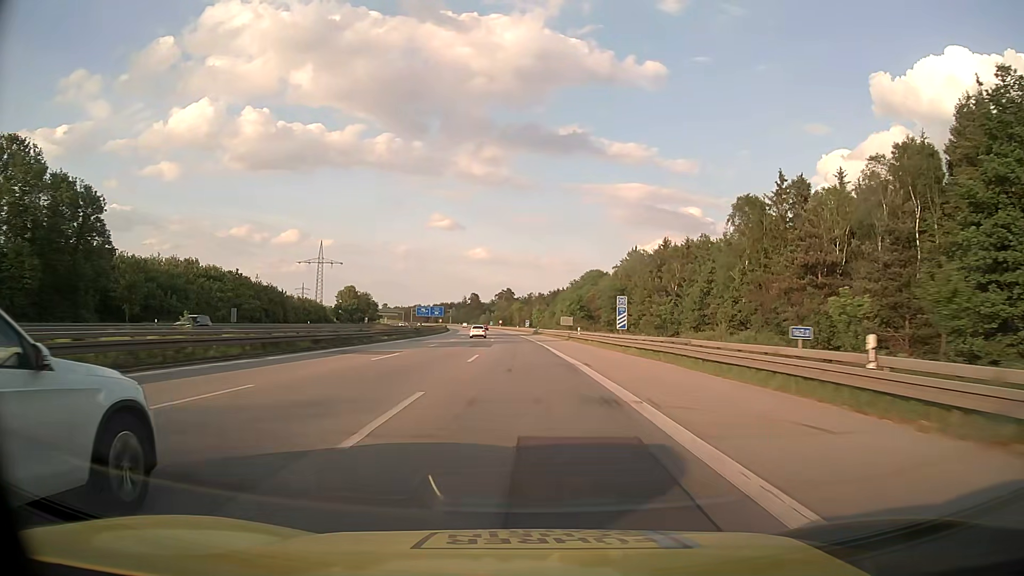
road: motorway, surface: asphalt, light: Day
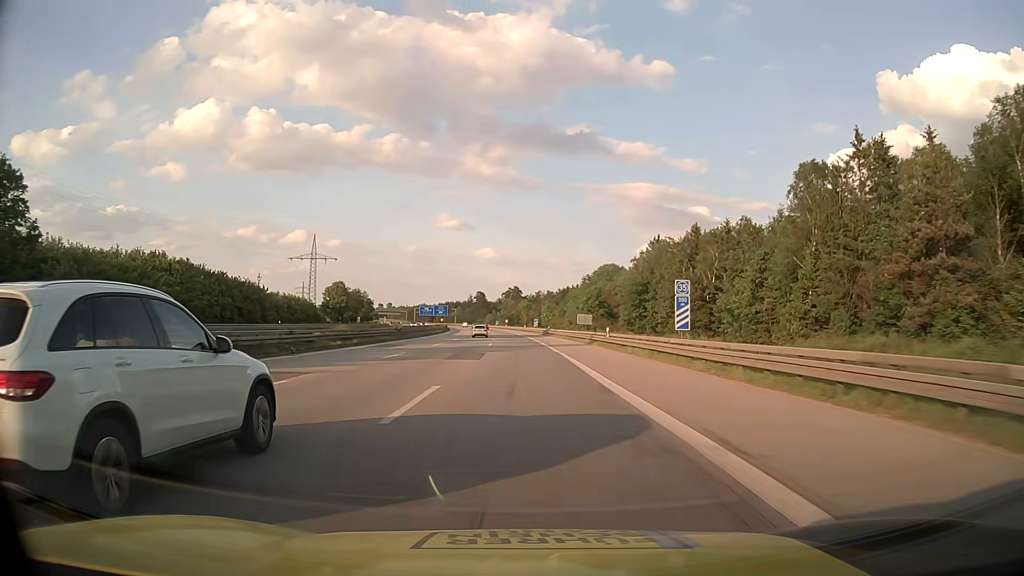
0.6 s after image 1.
(-0.1, +16.2) m; -1°
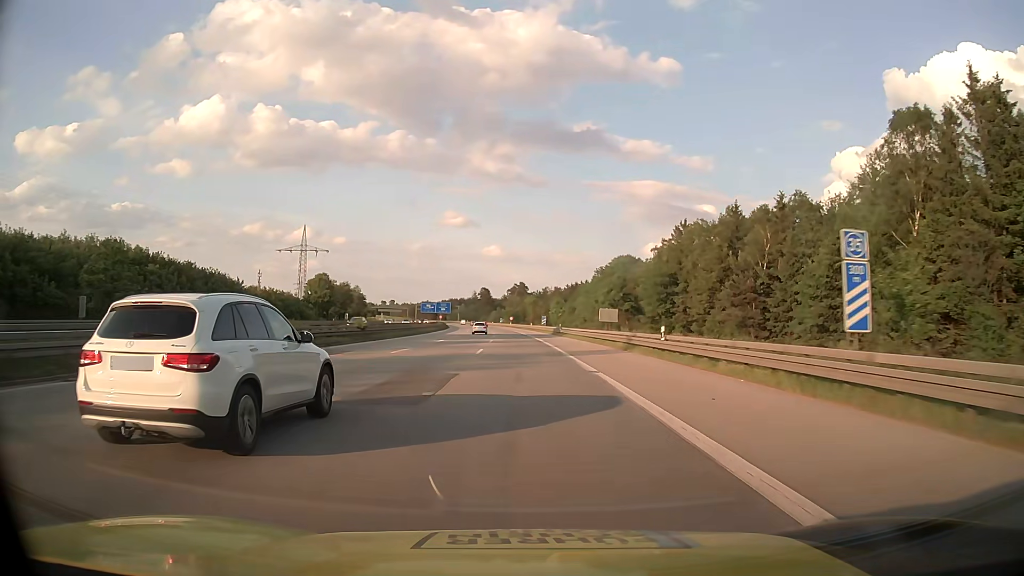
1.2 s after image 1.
(-0.1, +16.2) m; 0°
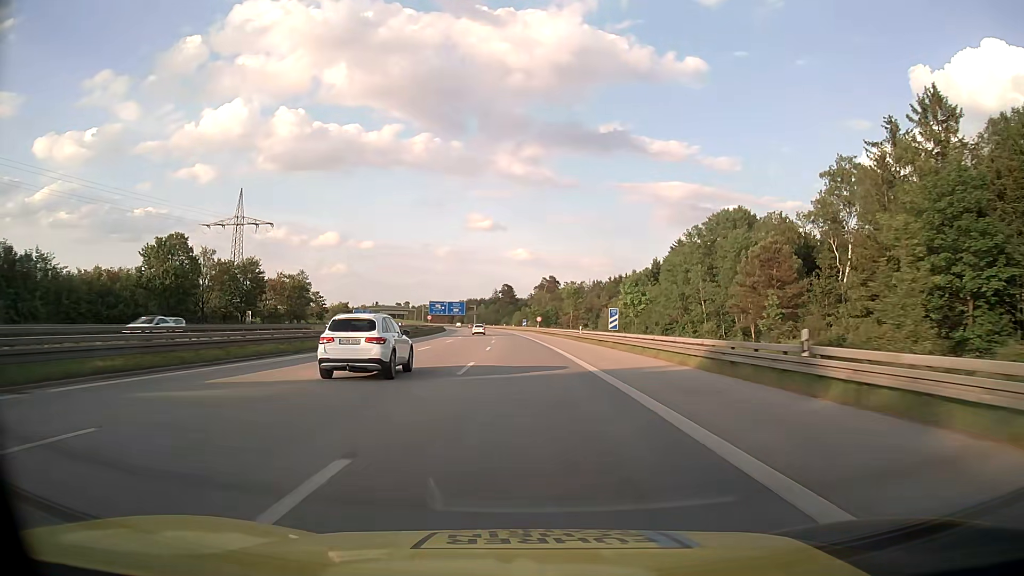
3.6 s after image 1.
(-1.4, +64.6) m; -2°
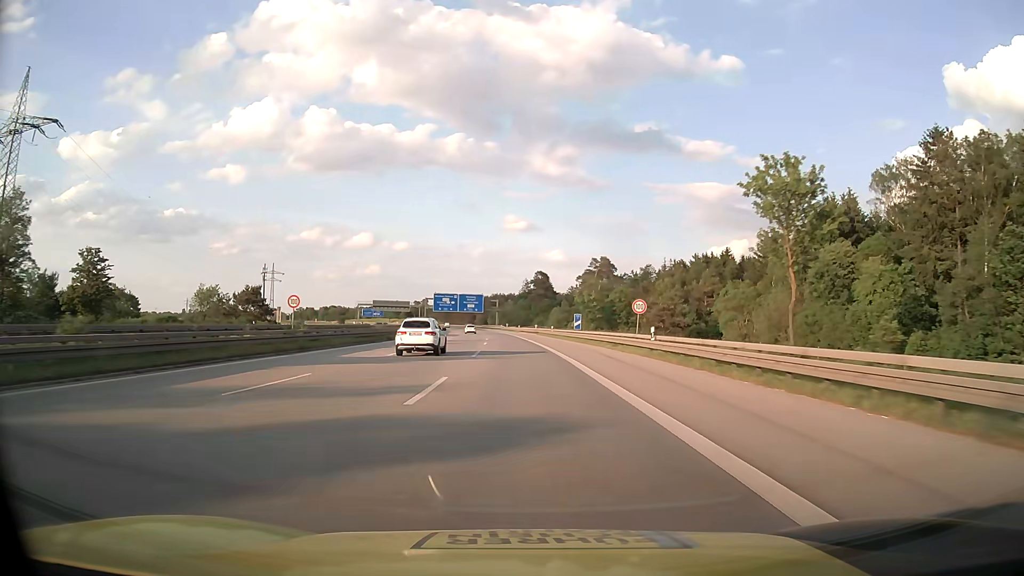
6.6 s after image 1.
(-2.0, +80.8) m; -3°
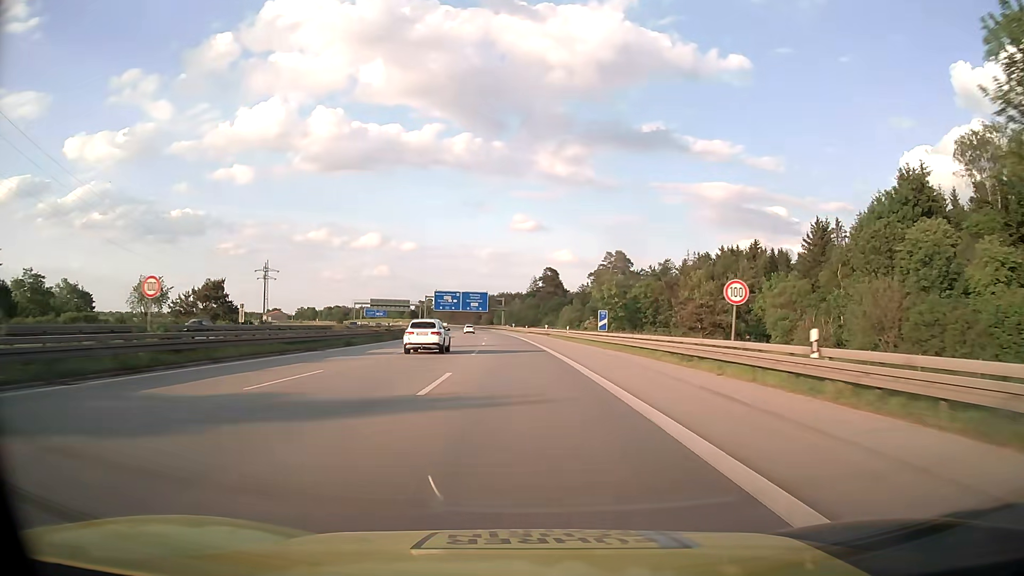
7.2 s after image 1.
(-0.1, +16.2) m; -1°
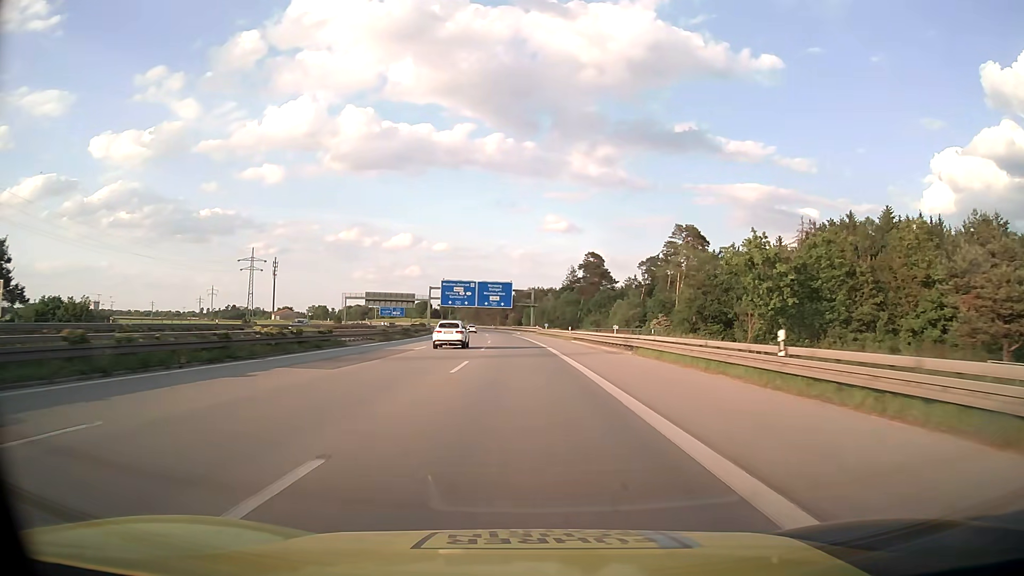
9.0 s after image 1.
(-1.0, +48.4) m; -3°
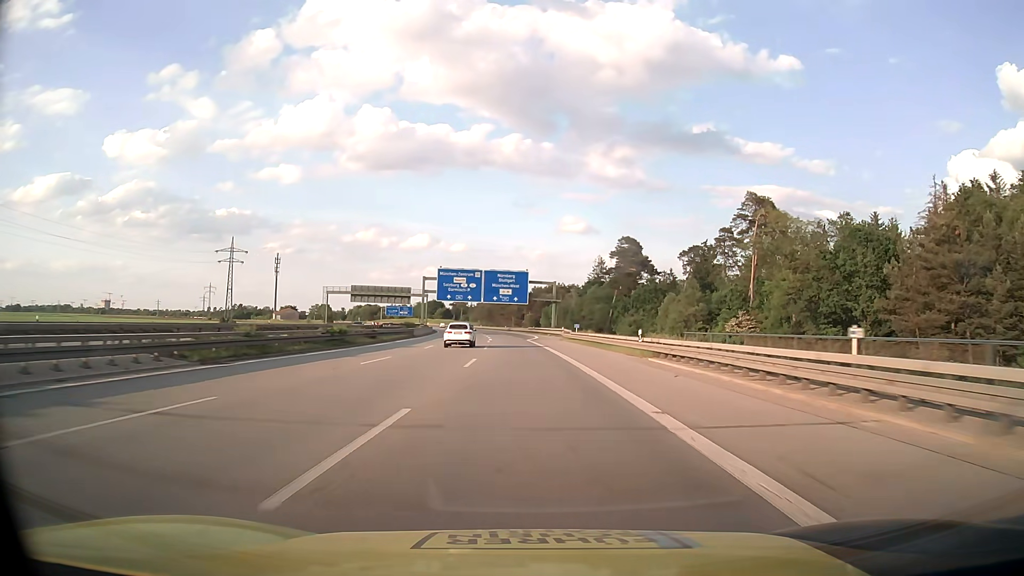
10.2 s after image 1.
(-0.4, +32.3) m; -1°
(0, +10) (0, +20) (0, +30) (-1, +40) (-1, +50) (-2, +60) (-3, +70) (-4, +80) (-5, +90) (-6, +100) m
